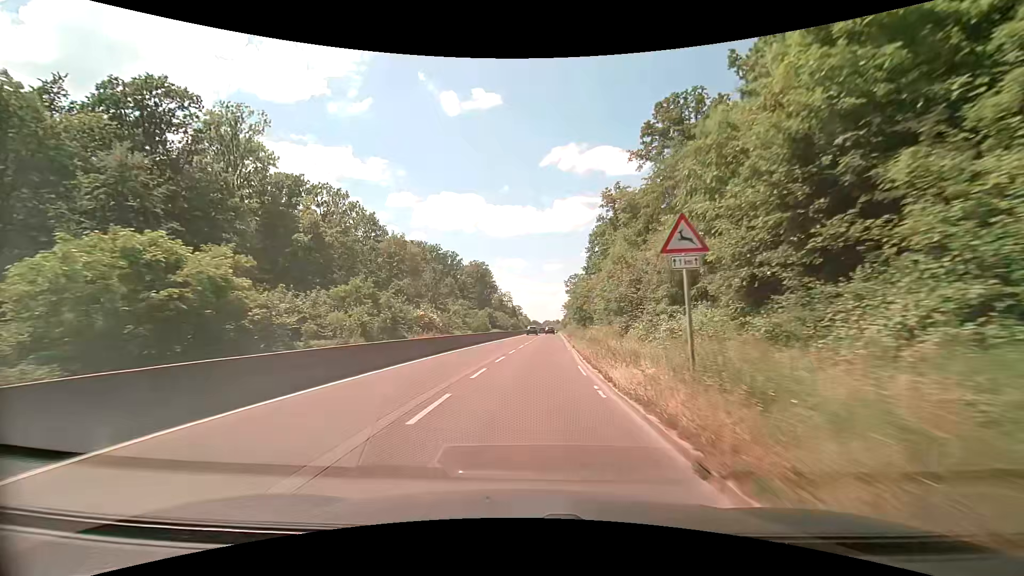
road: trunk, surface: asphalt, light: Day
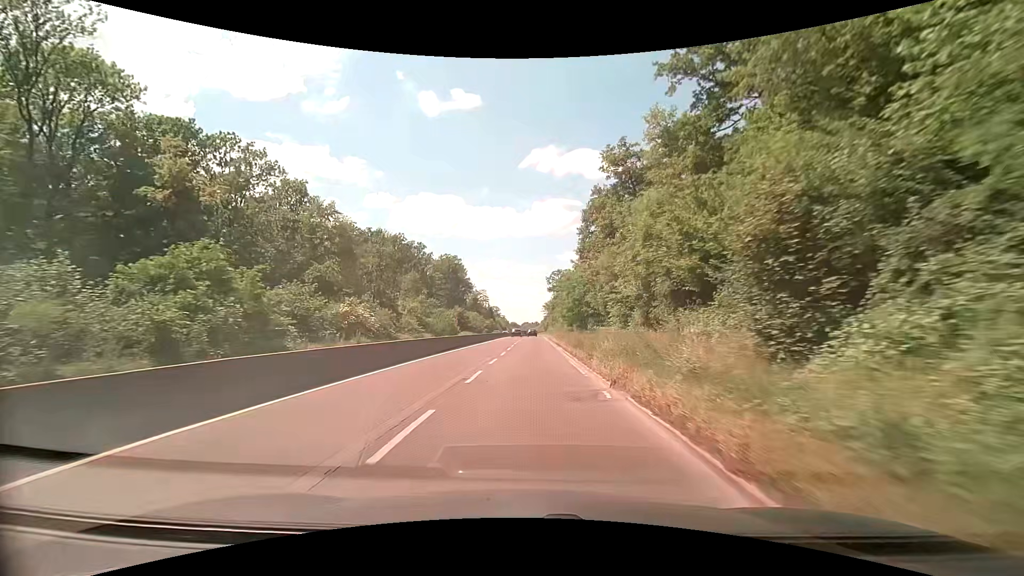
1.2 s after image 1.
(+0.4, +20.0) m; +2°
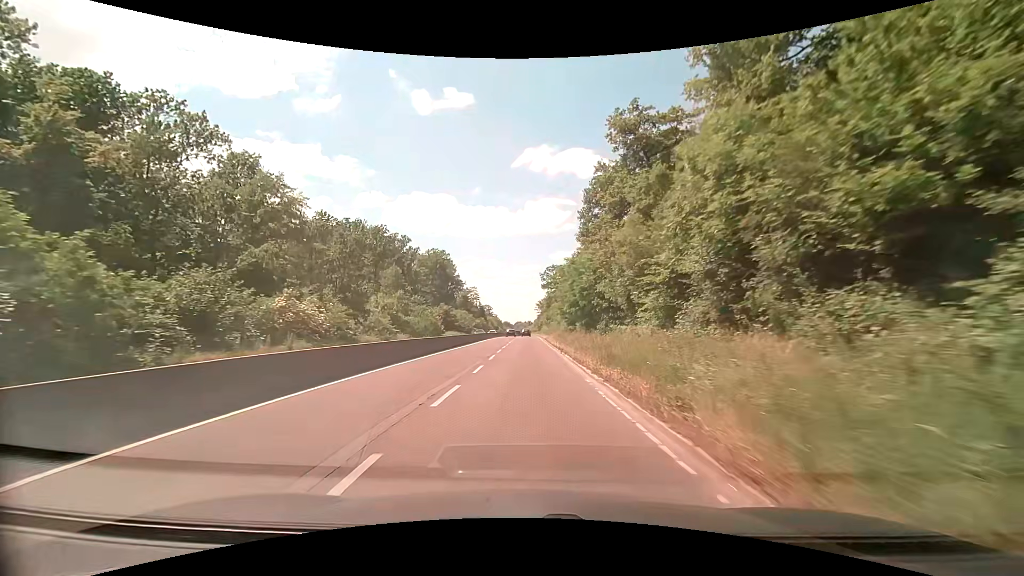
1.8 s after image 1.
(+0.1, +10.1) m; +1°
(0, +10) (0, +20) (0, +30) (0, +40) (0, +50) (0, +60) (0, +70) (0, +80) (0, +90) (0, +100) m
